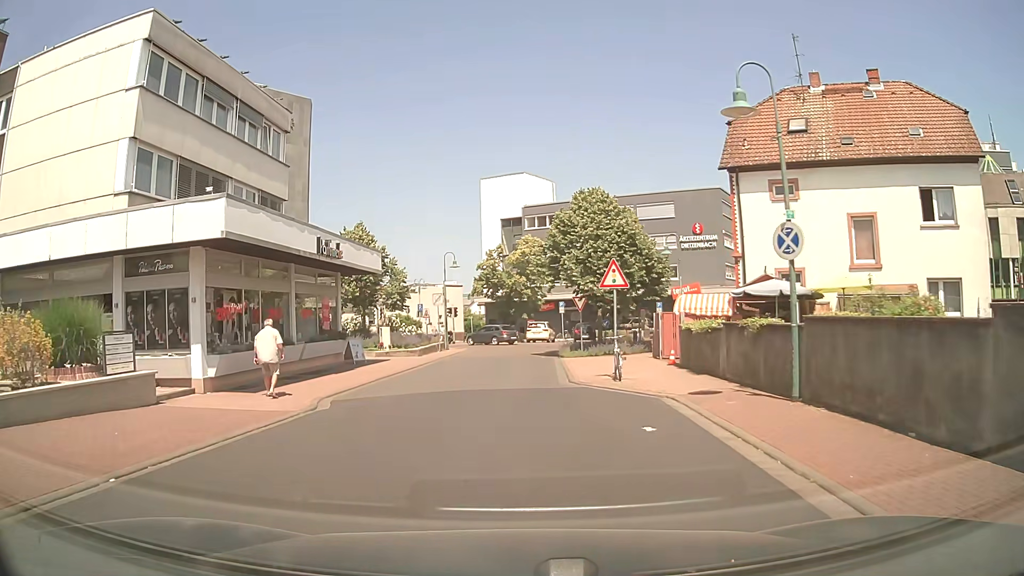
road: residential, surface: asphalt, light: Day
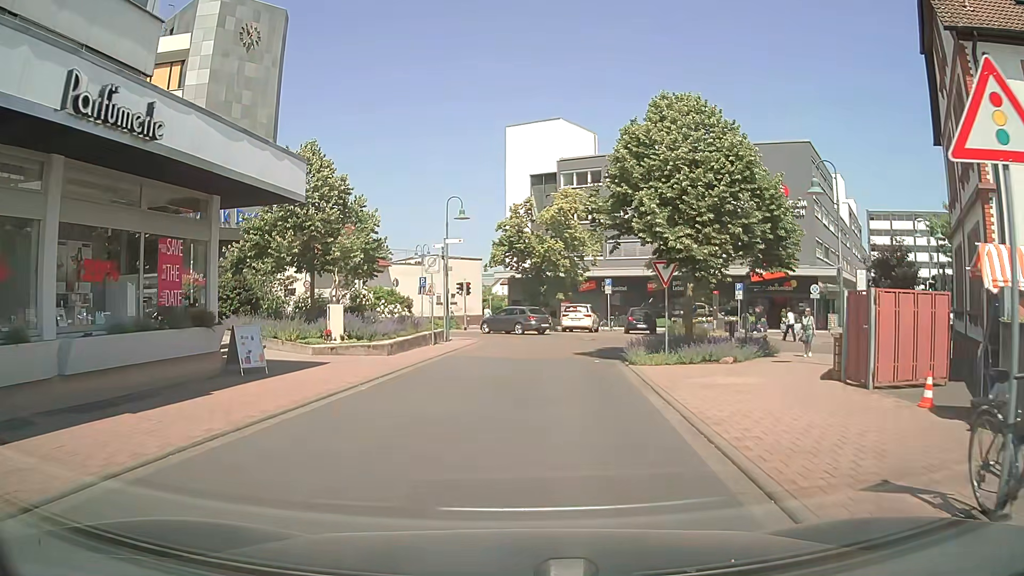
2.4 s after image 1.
(-0.3, +13.5) m; -3°
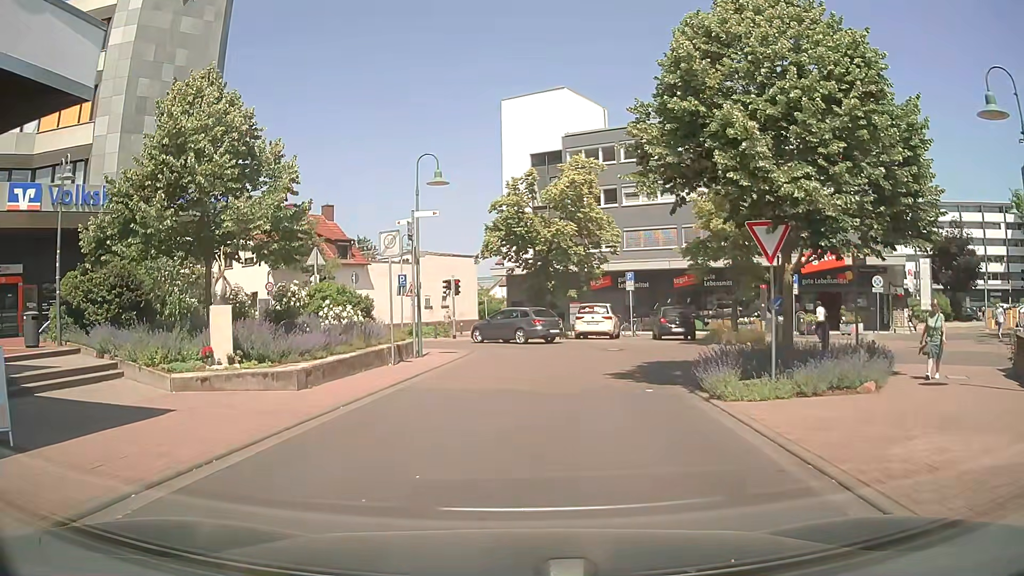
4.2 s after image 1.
(+0.1, +8.1) m; 0°
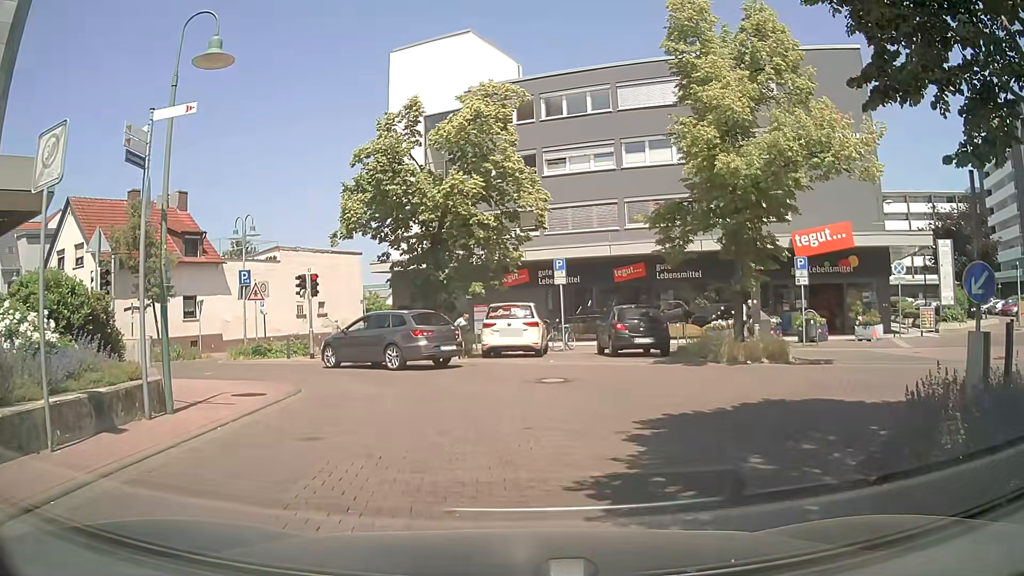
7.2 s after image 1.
(+0.6, +10.4) m; +7°
